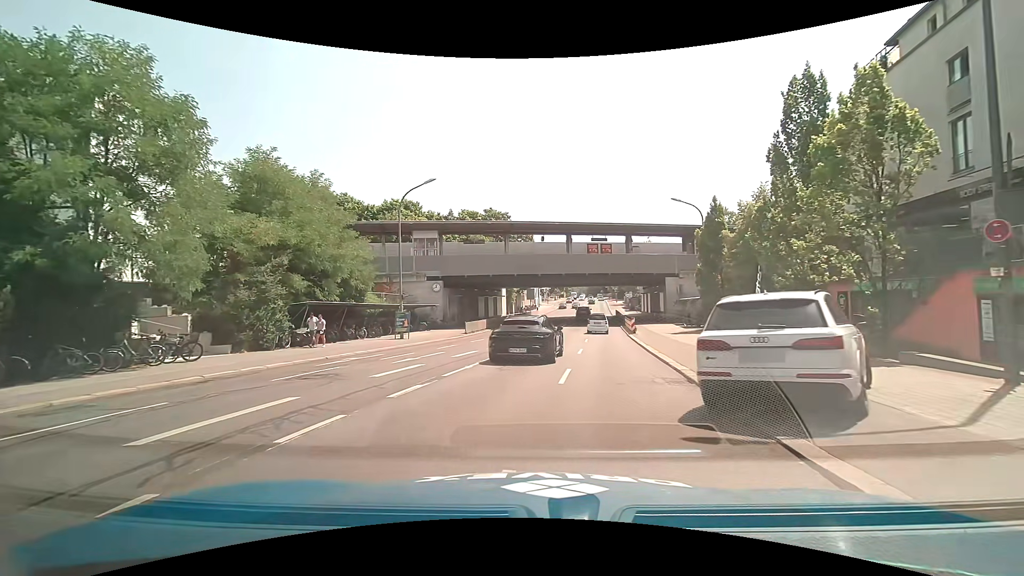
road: primary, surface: asphalt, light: Day
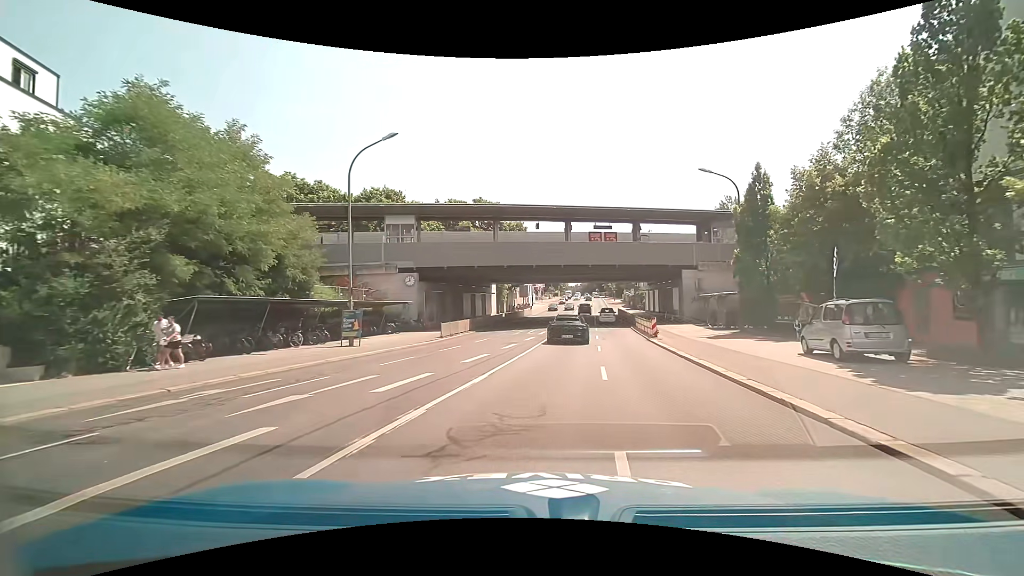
(-0.1, +8.6) m; +1°
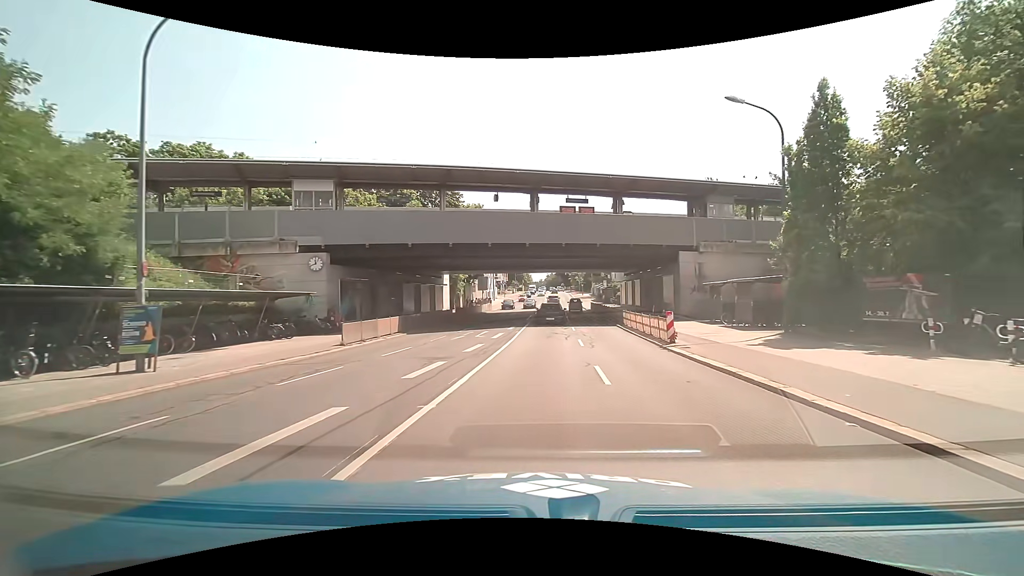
(+0.3, +11.1) m; +3°
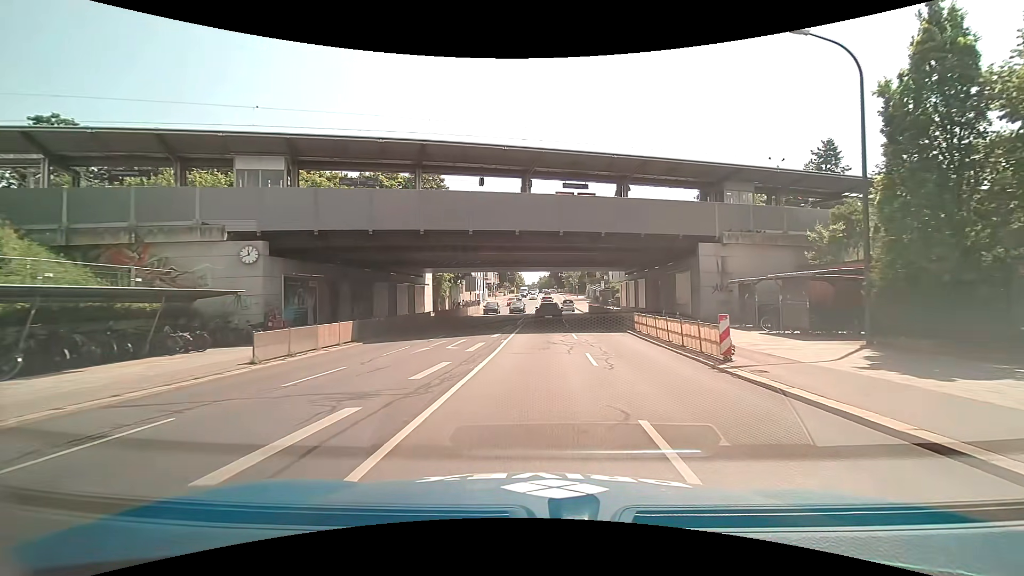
(+0.1, +6.1) m; +1°
